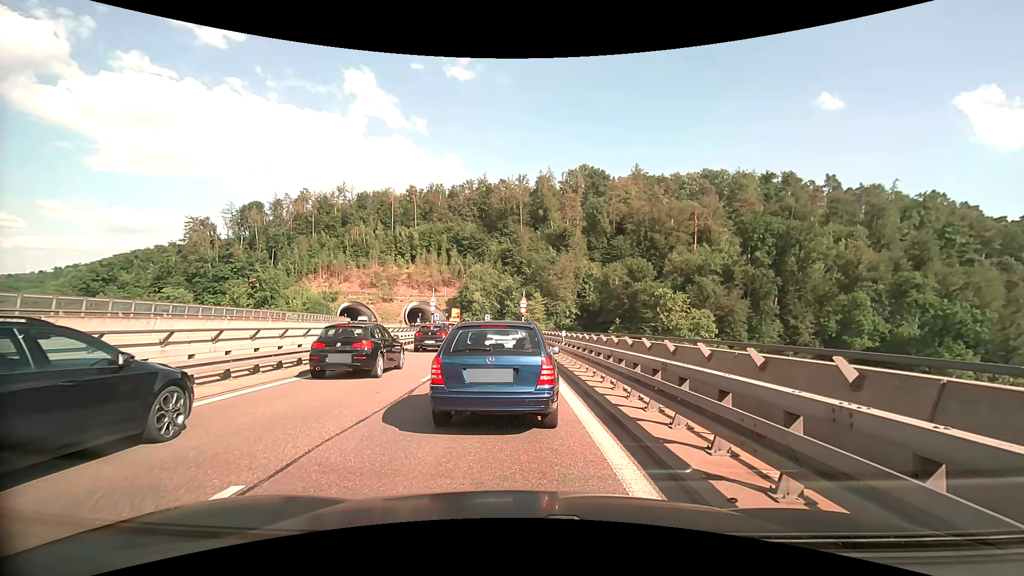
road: trunk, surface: asphalt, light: Day
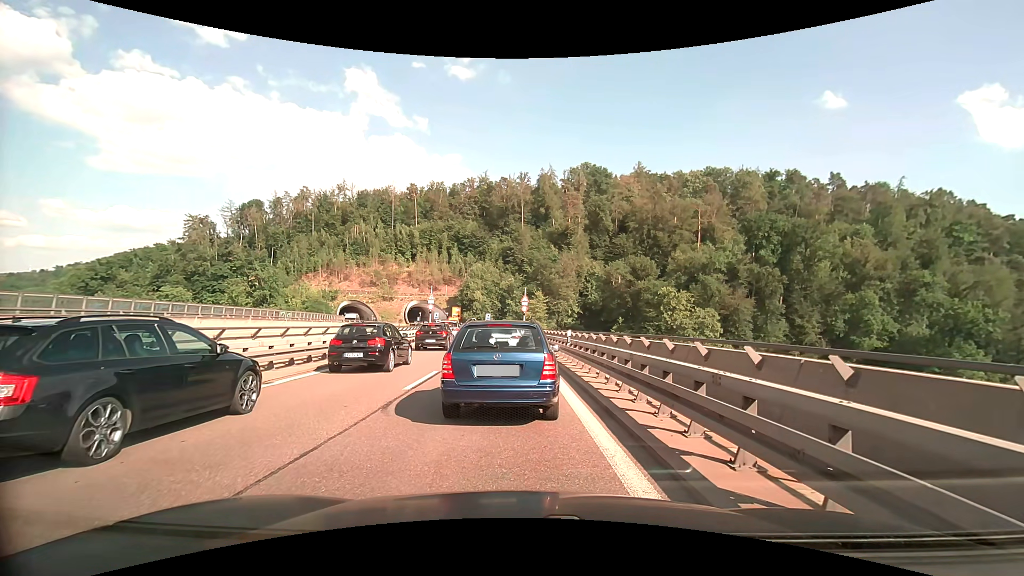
(0.0, +1.9) m; 0°
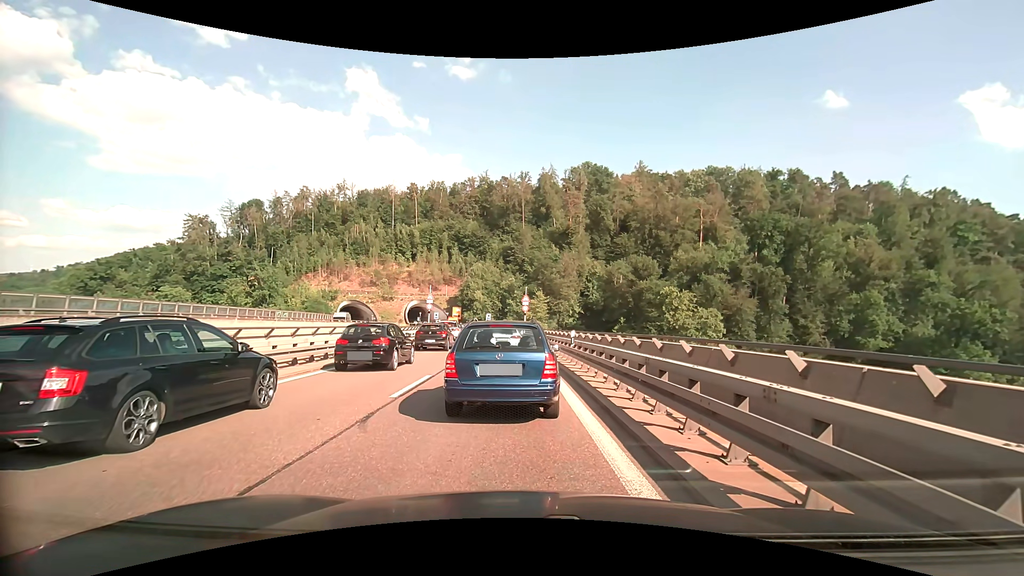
(0.0, +1.1) m; +1°
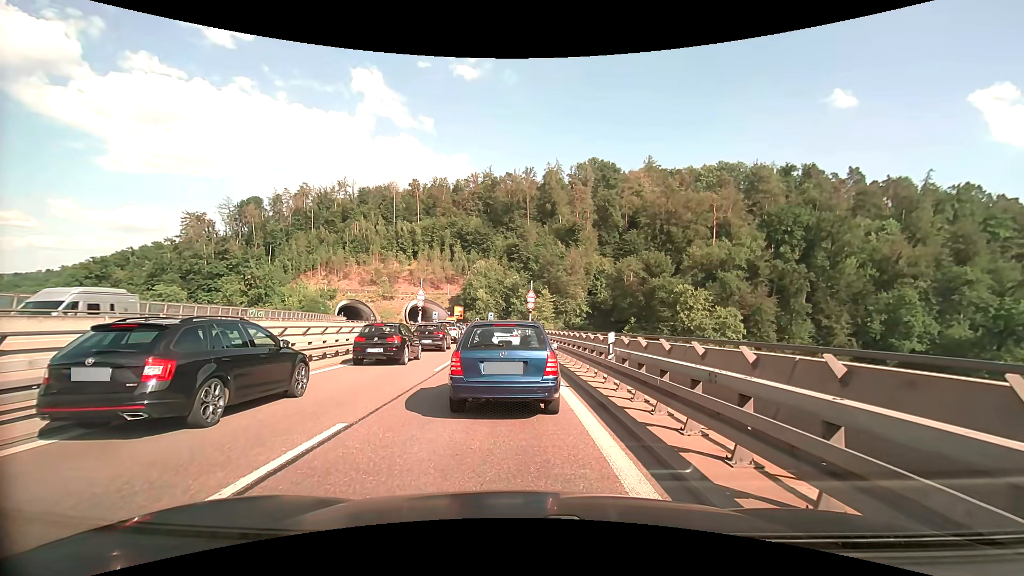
(-0.2, +6.8) m; -1°
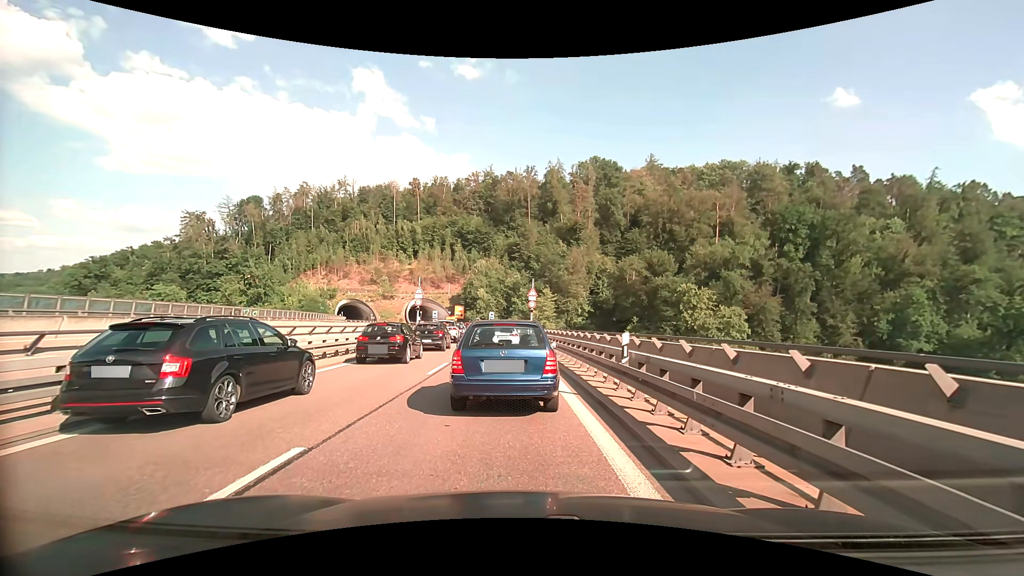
(0.0, +1.3) m; 0°
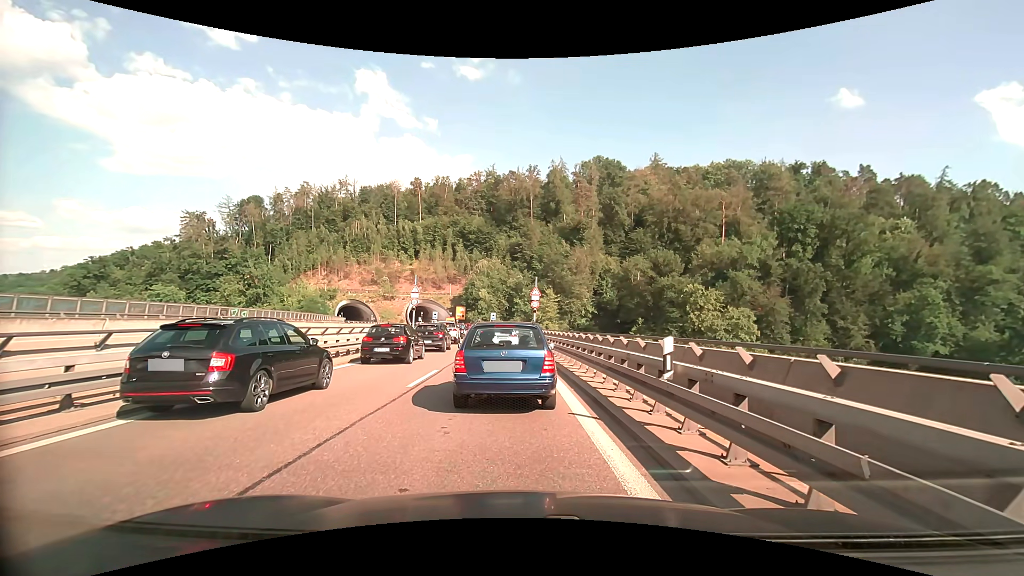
(0.0, +2.5) m; -2°
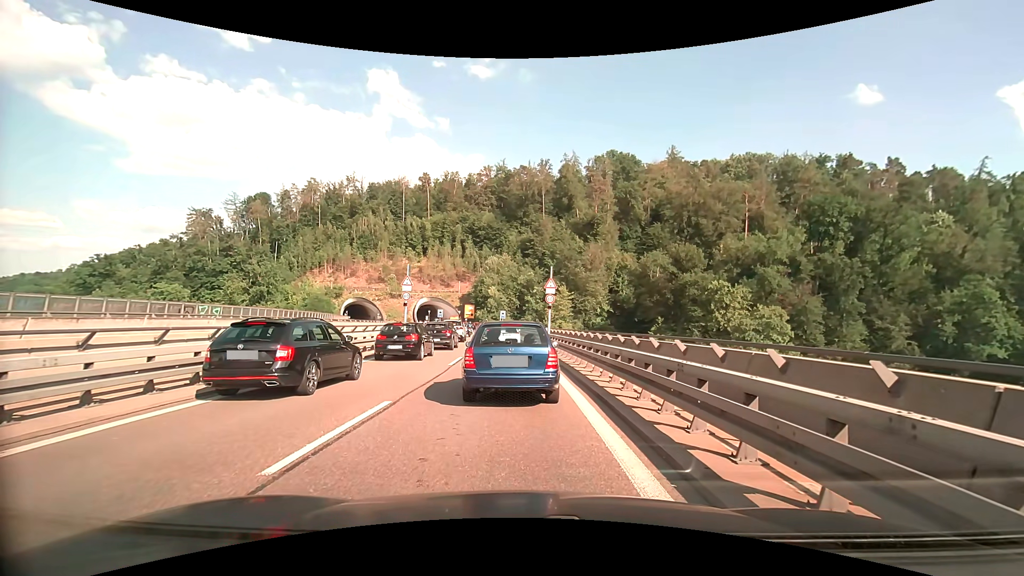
(0.0, +6.6) m; 0°
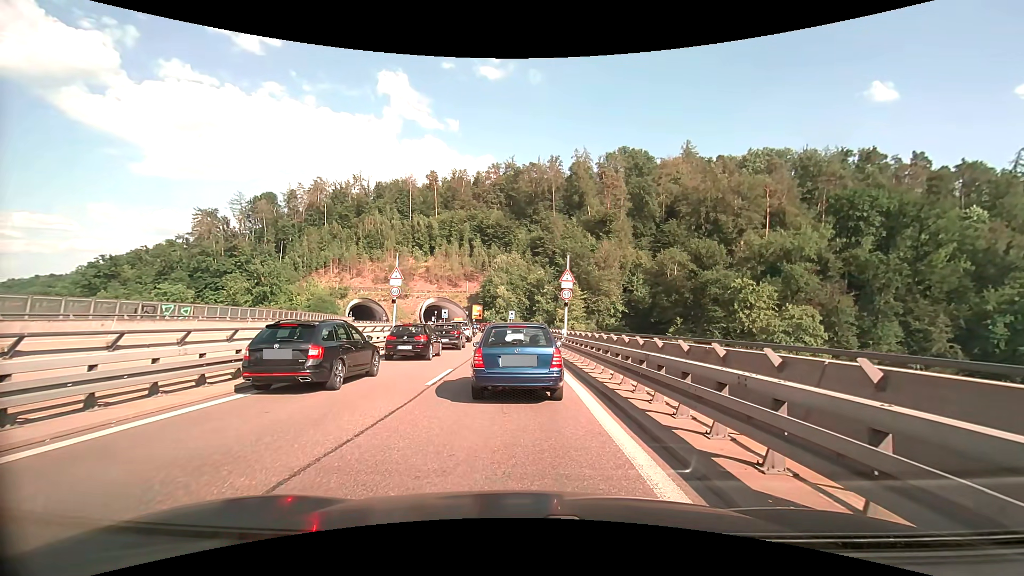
(-0.1, +5.6) m; -2°
